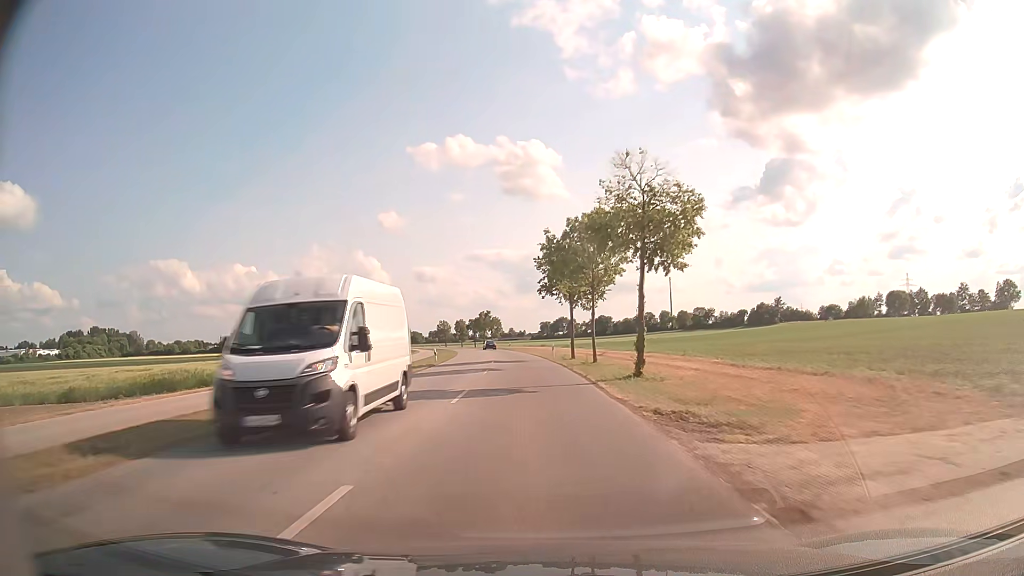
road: tertiary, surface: asphalt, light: Day
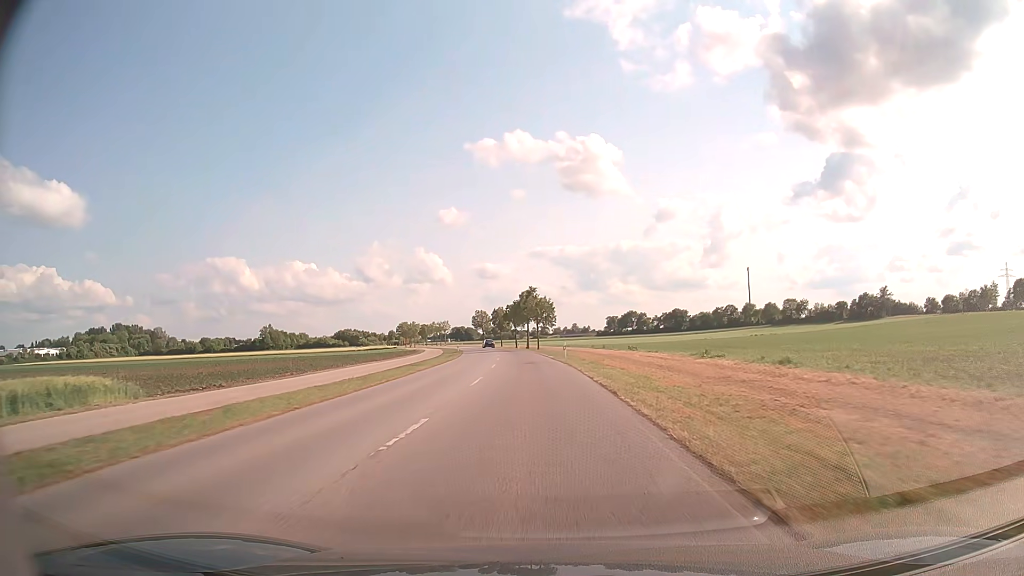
(-2.5, +54.7) m; -5°
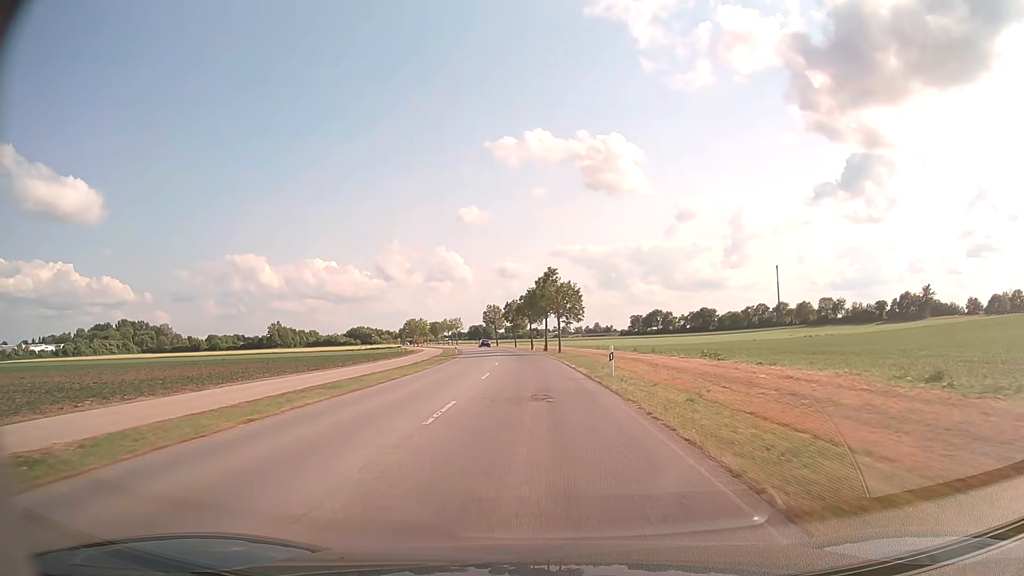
(-0.3, +20.8) m; -2°
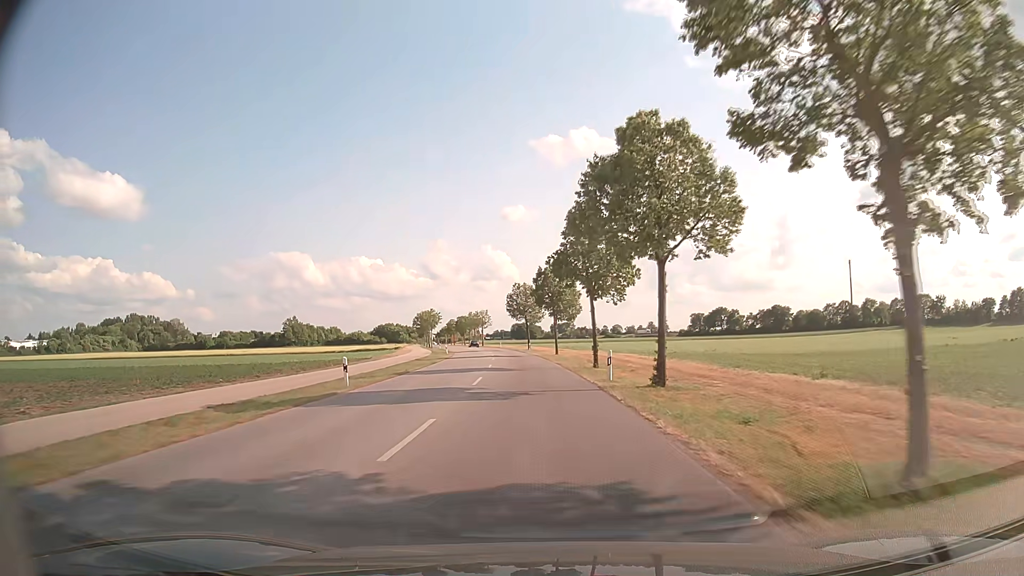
(-1.8, +51.4) m; -4°
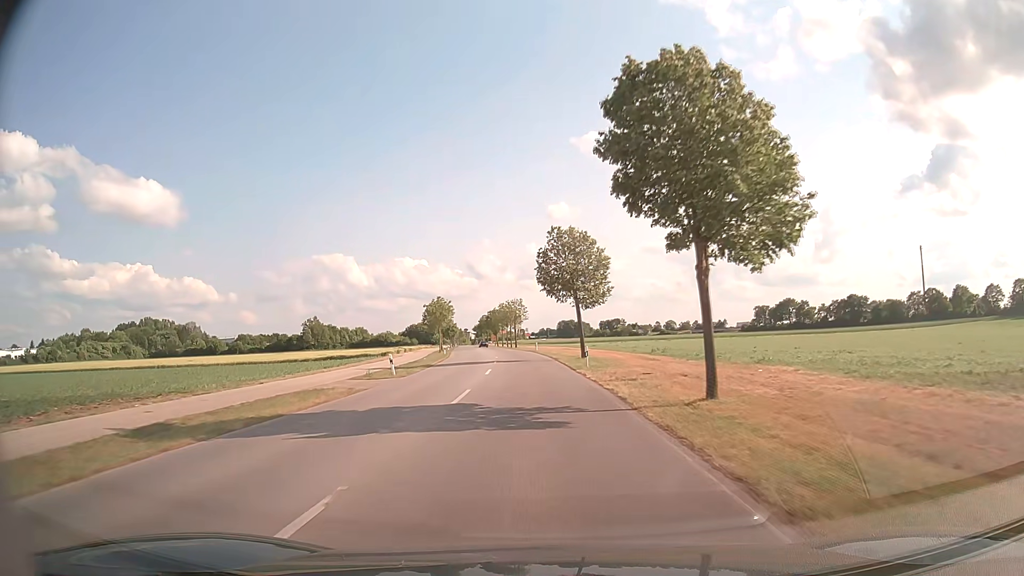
(-1.4, +41.5) m; -4°
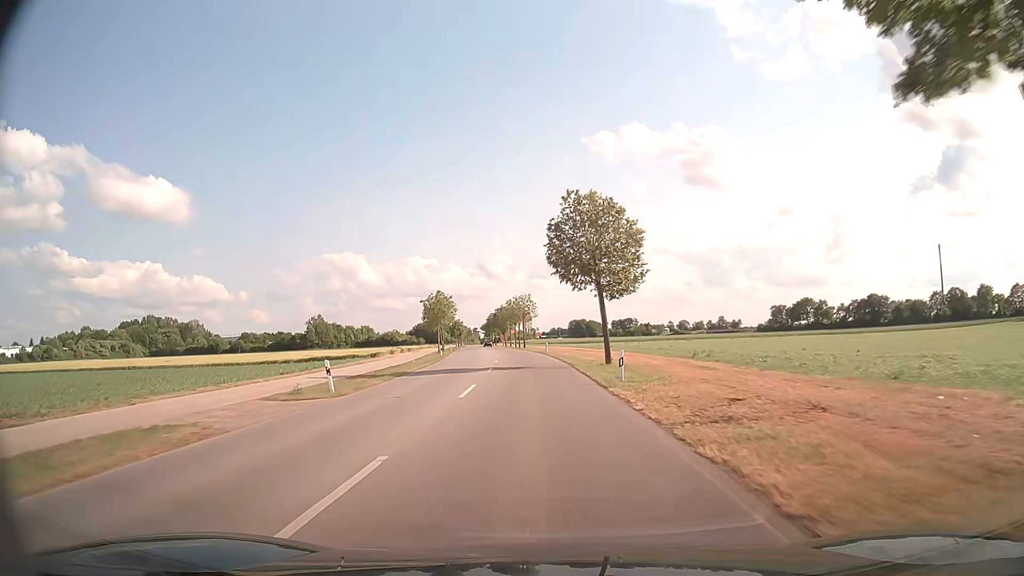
(-0.1, +10.4) m; -1°
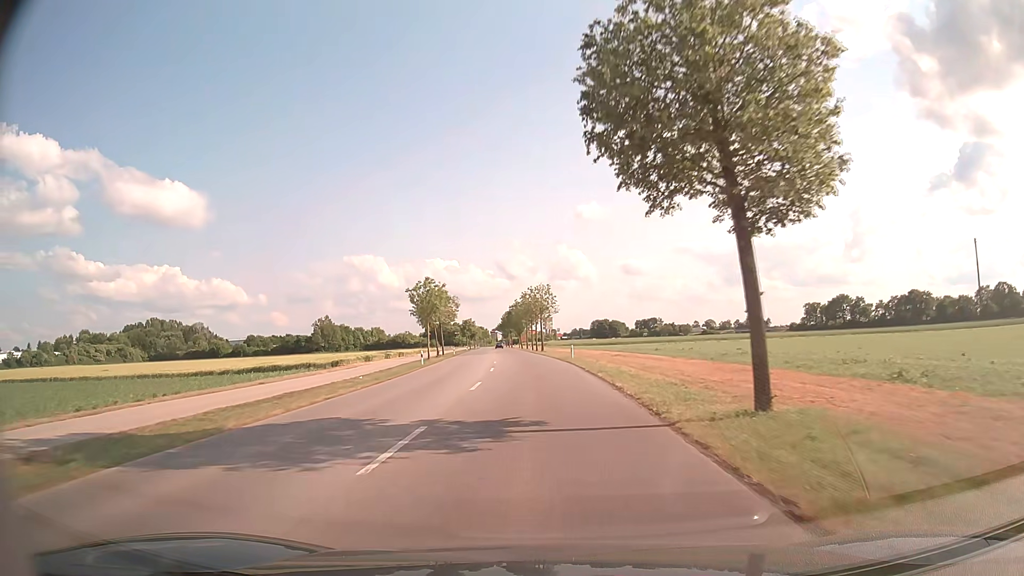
(-0.3, +21.0) m; -2°
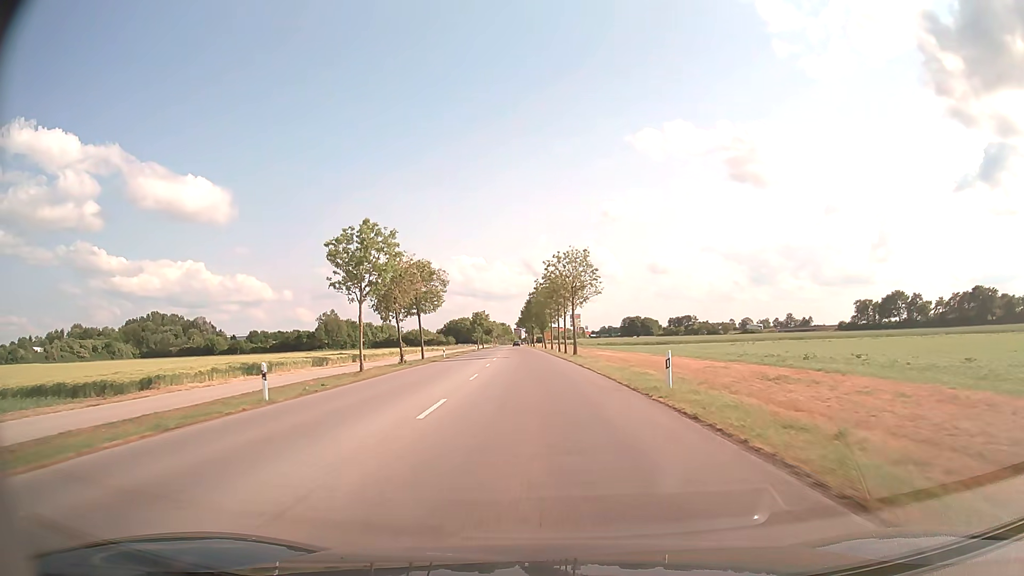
(-0.7, +31.6) m; -2°
(0, +10) (0, +20) (-1, +30) (-1, +40) (-1, +50) (-2, +60) (-3, +70) (-3, +80) (-4, +90) (-4, +100) m
